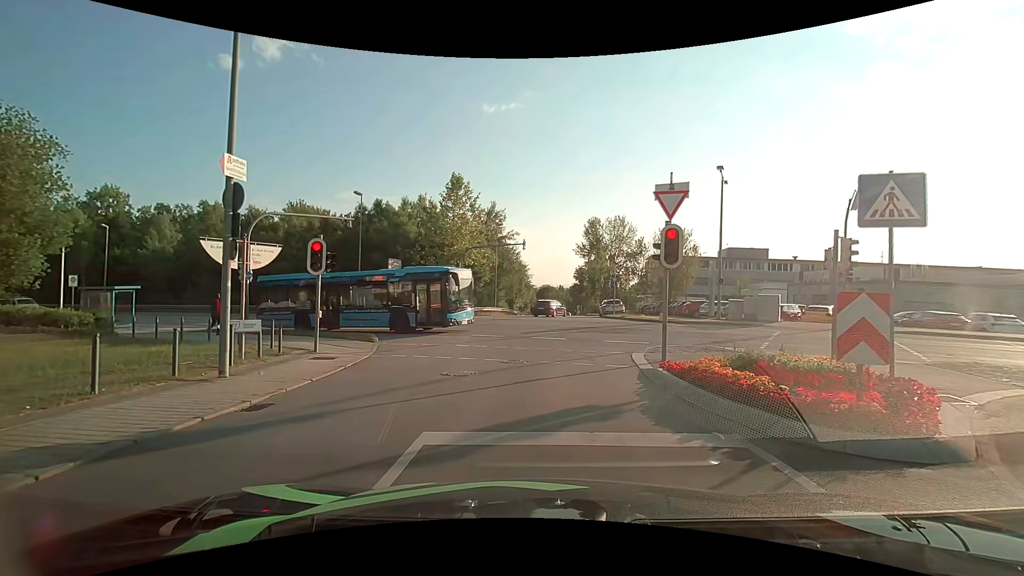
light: Day
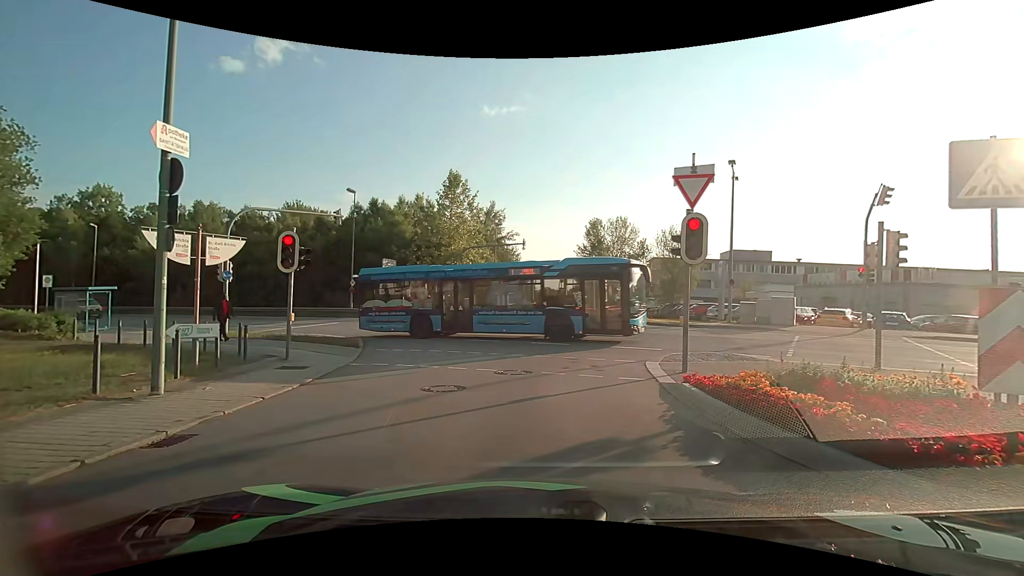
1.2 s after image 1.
(0.0, +1.5) m; +1°
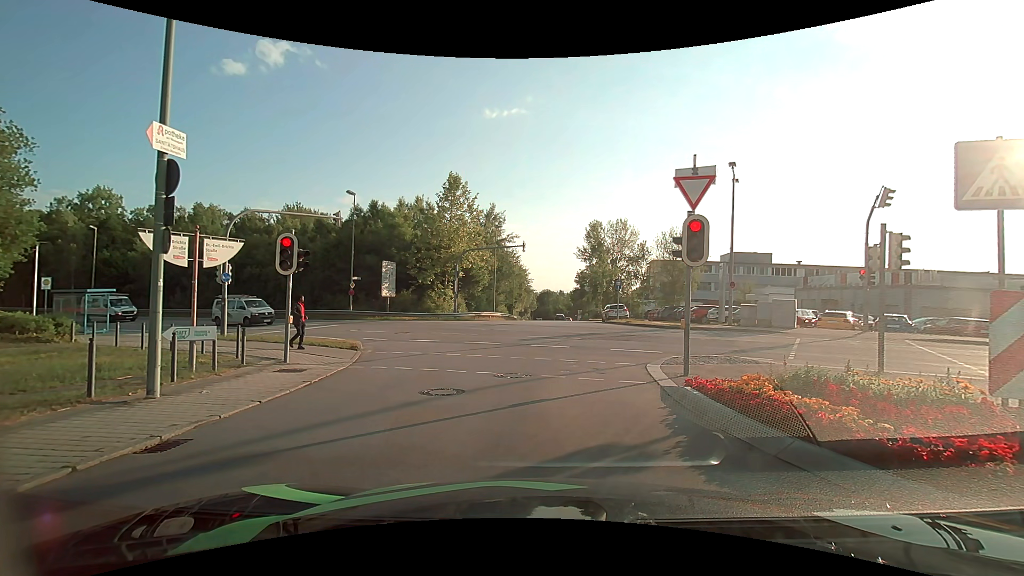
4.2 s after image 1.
(0.0, +0.2) m; 0°
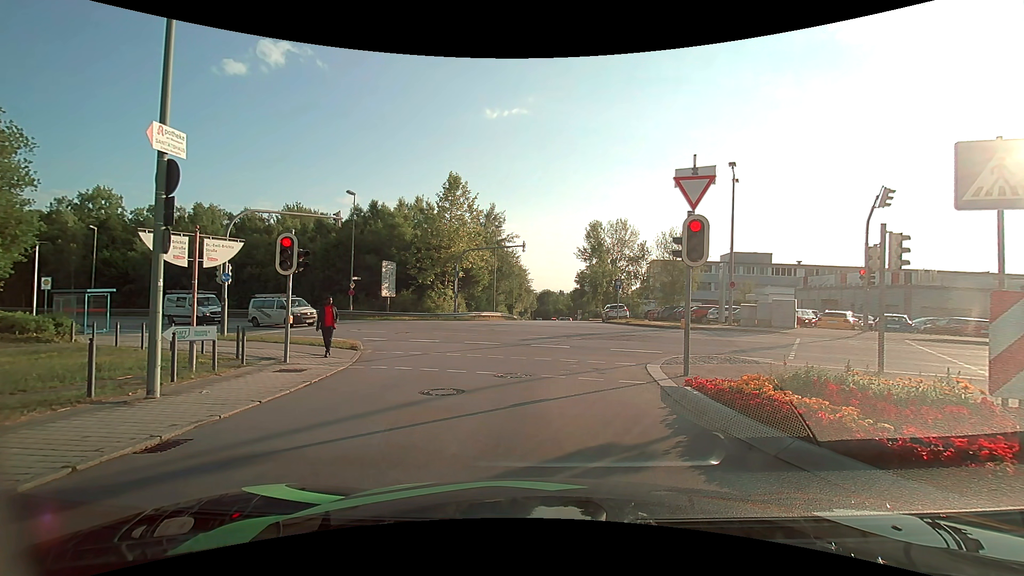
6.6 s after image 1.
(0.0, 0.0) m; 0°
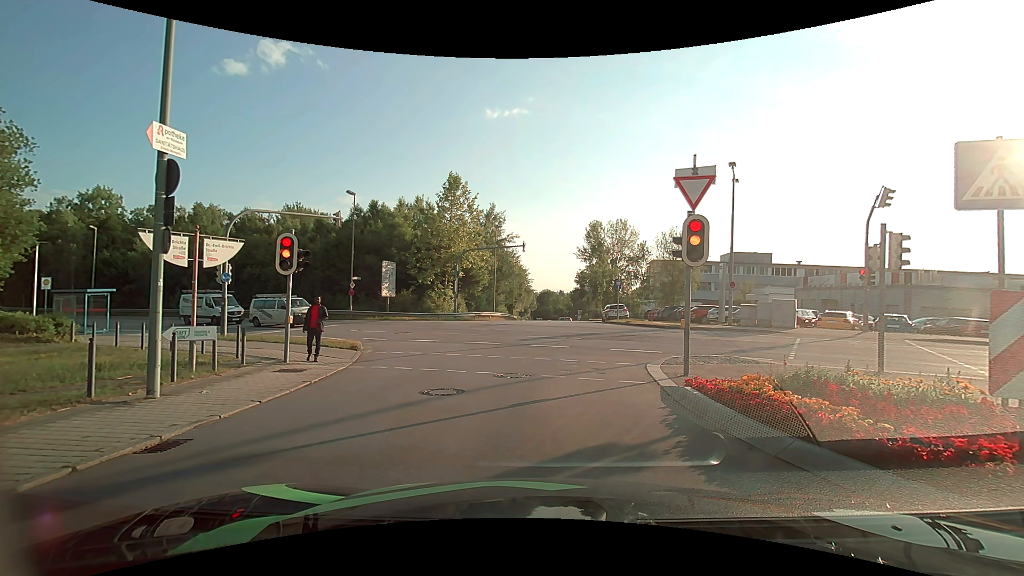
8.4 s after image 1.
(0.0, 0.0) m; 0°
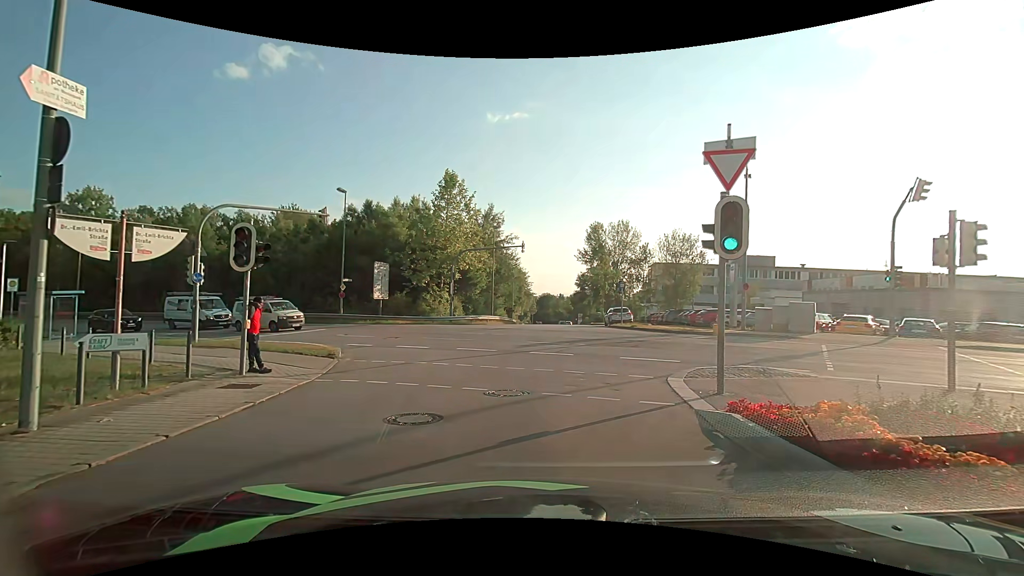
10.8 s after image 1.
(0.0, +2.1) m; -1°
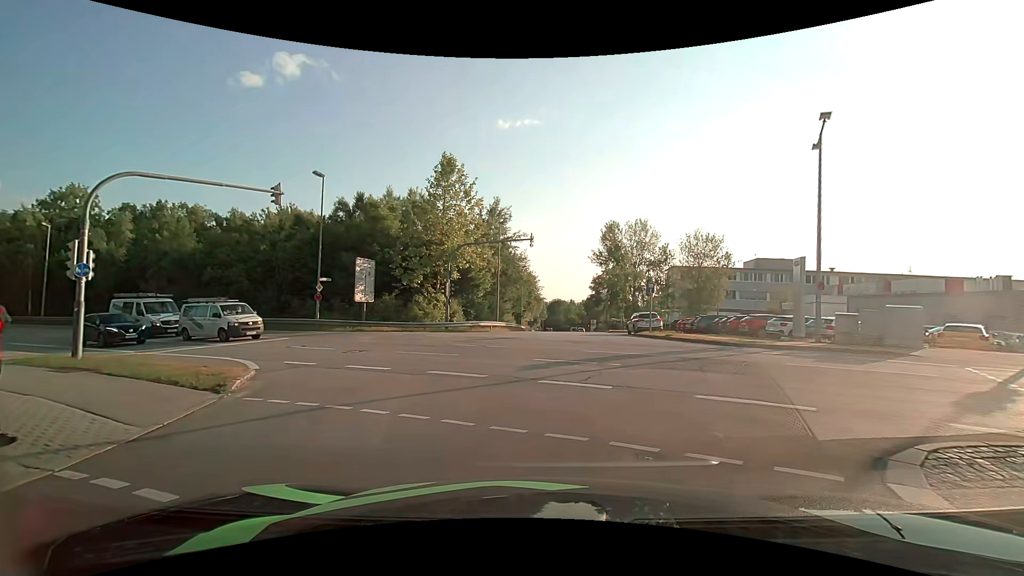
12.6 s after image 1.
(0.0, +6.3) m; -2°
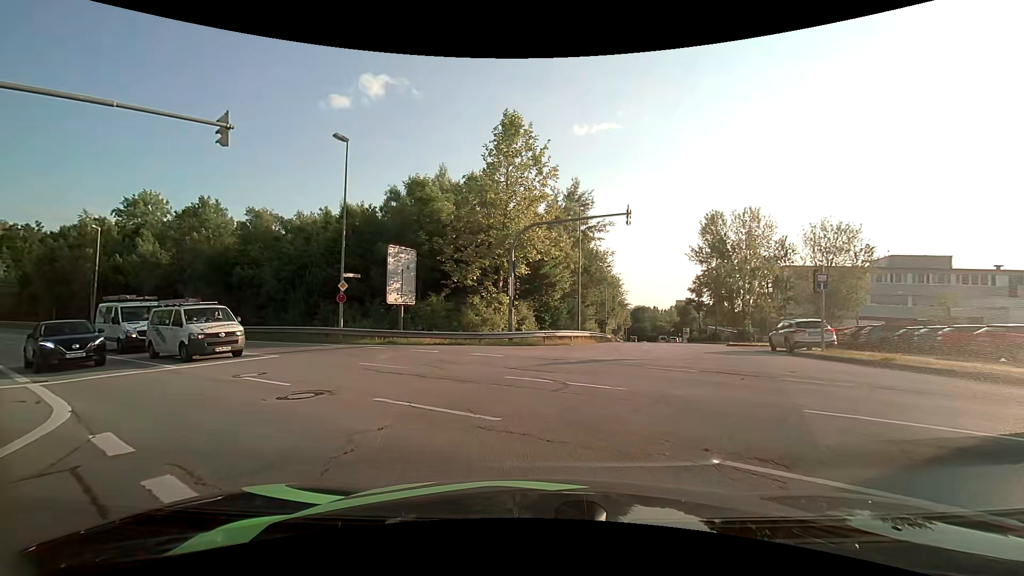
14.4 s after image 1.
(-0.6, +9.5) m; -9°
(-1, +10) (-6, +19) (-13, +25) (-21, +31) (-30, +36) (-38, +42) (-47, +47) (-55, +52) (-64, +57) (-73, +61) m
